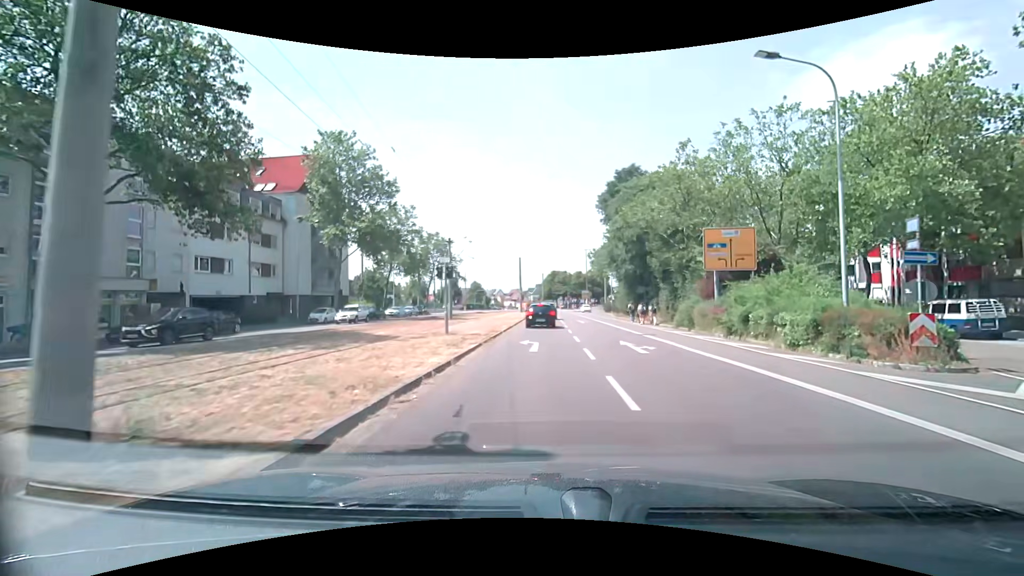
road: tertiary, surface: asphalt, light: Day
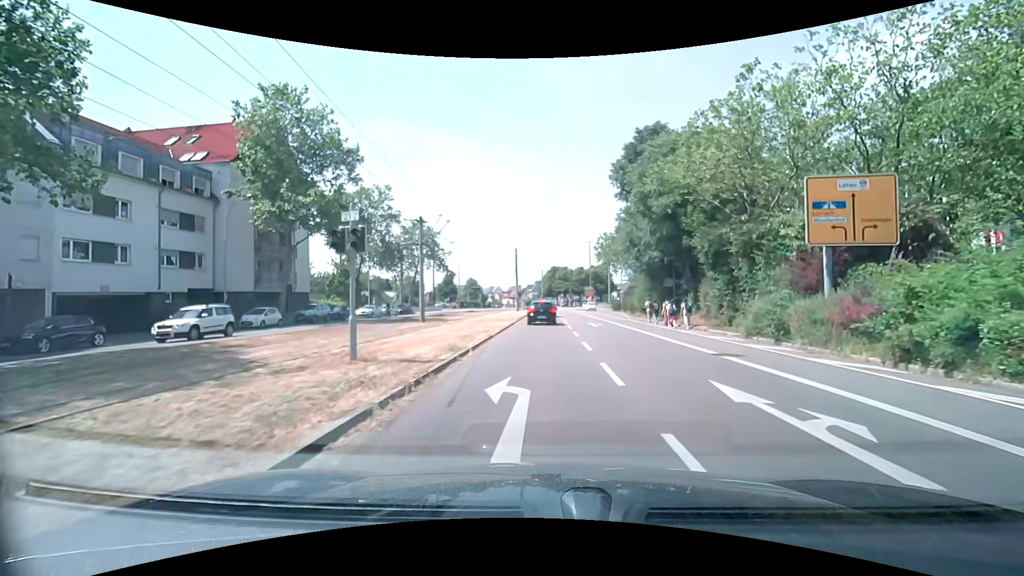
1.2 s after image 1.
(0.0, +10.2) m; -1°
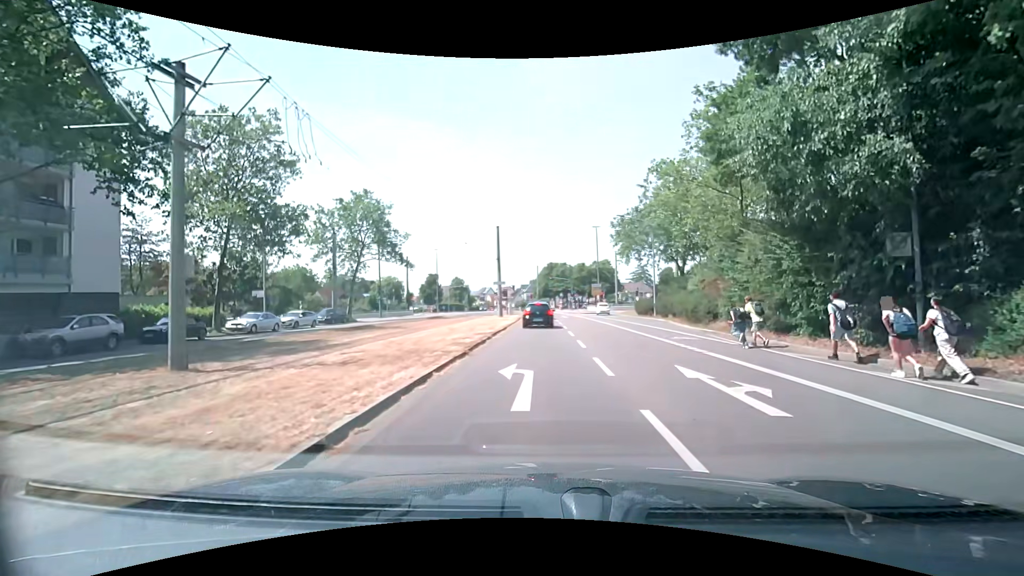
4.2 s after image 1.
(+0.3, +22.6) m; +1°
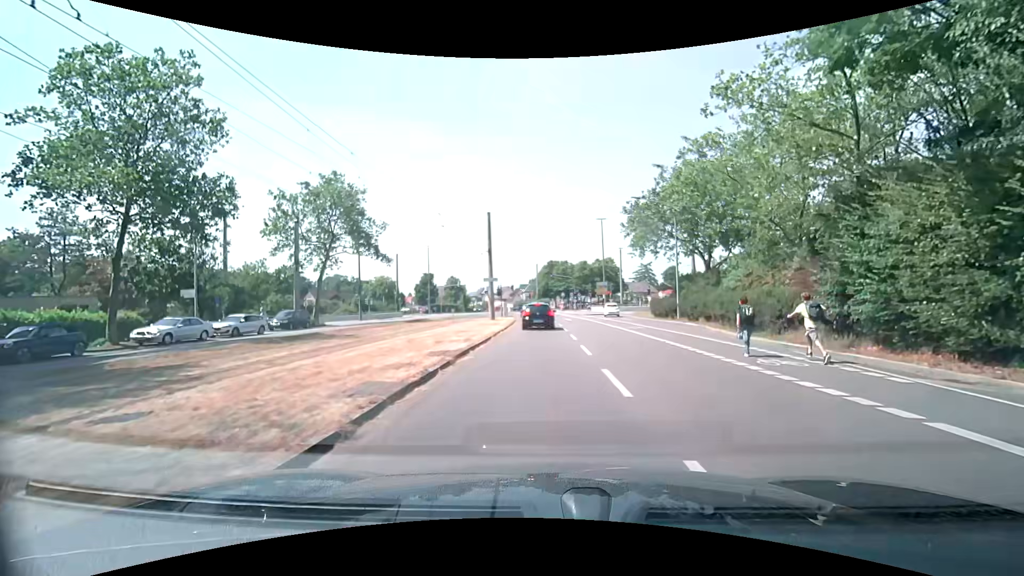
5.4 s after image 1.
(0.0, +8.0) m; 0°
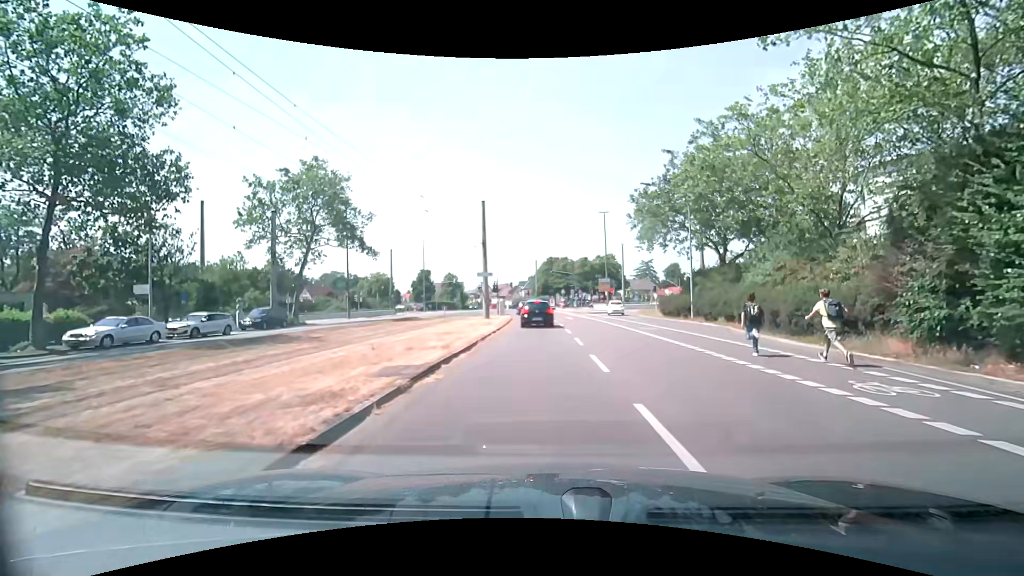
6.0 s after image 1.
(0.0, +3.6) m; -1°
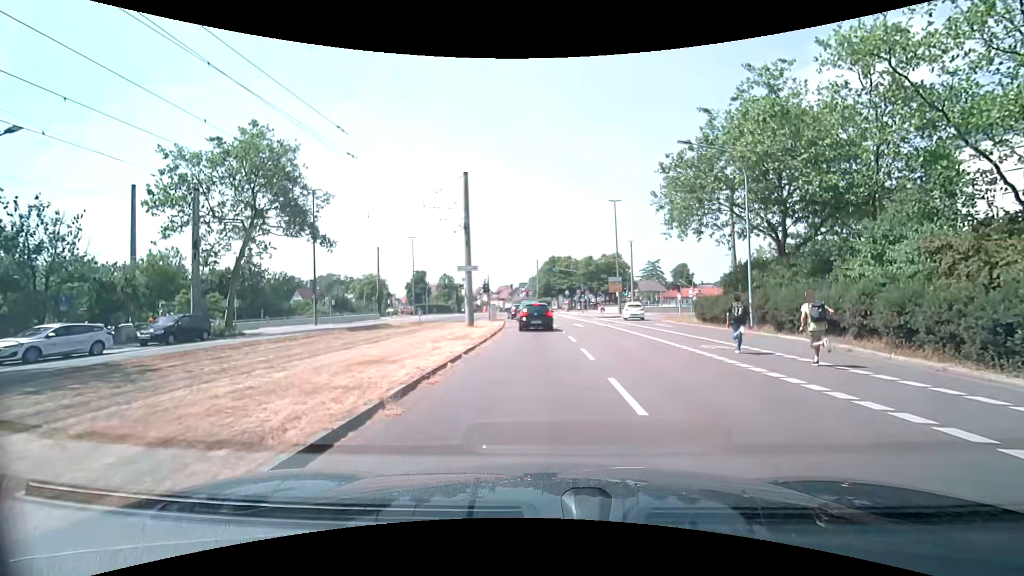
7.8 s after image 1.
(+0.1, +9.3) m; 0°
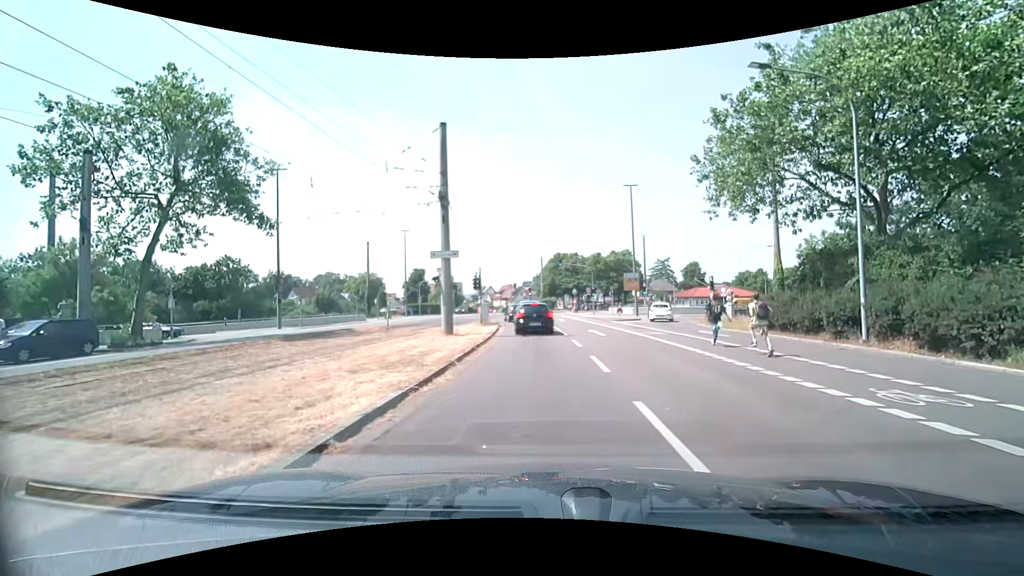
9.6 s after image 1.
(+0.1, +8.1) m; 0°
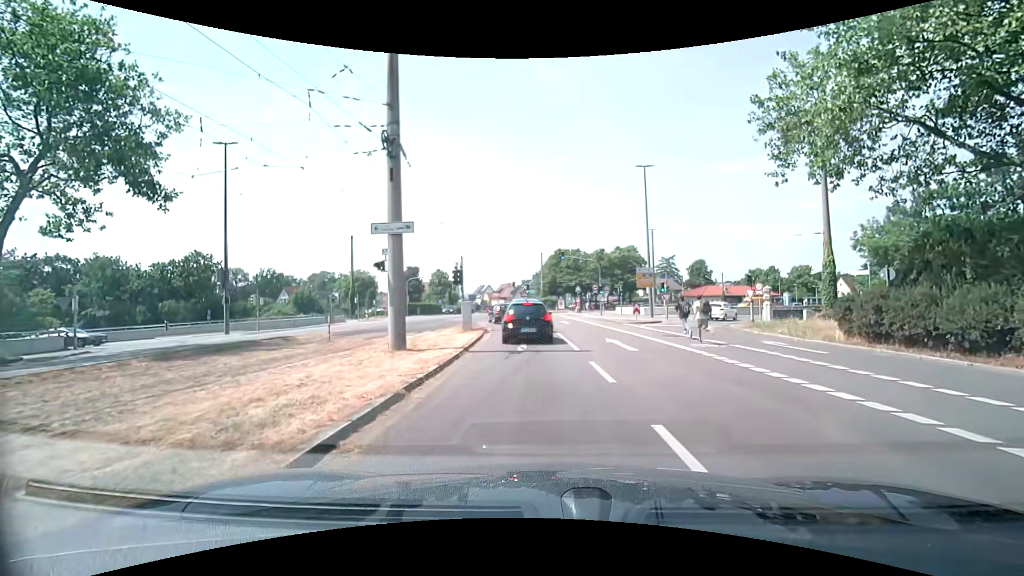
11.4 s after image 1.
(+0.1, +7.4) m; 0°
(0, +10) (0, +20) (-1, +30) (-3, +40) (-6, +49) (-12, +58) (-19, +64) (-28, +68) (-38, +69) (-48, +67) m
